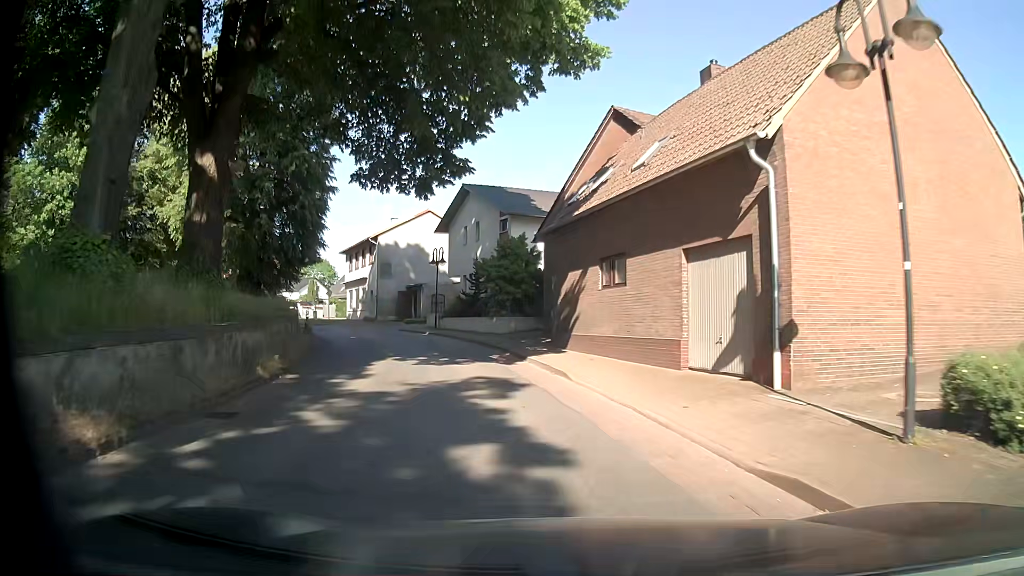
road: secondary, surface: asphalt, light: Day
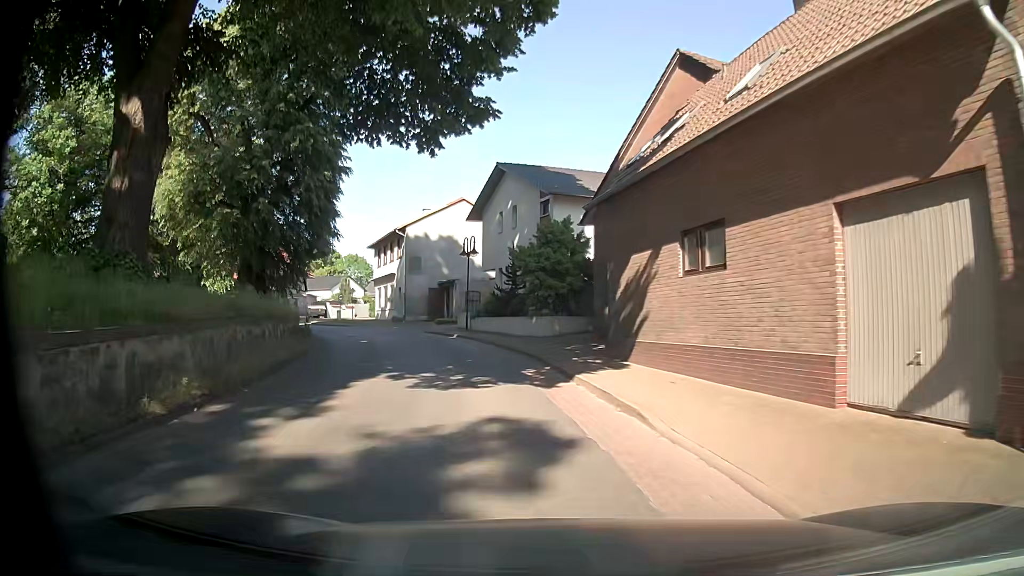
(-0.1, +5.5) m; -2°
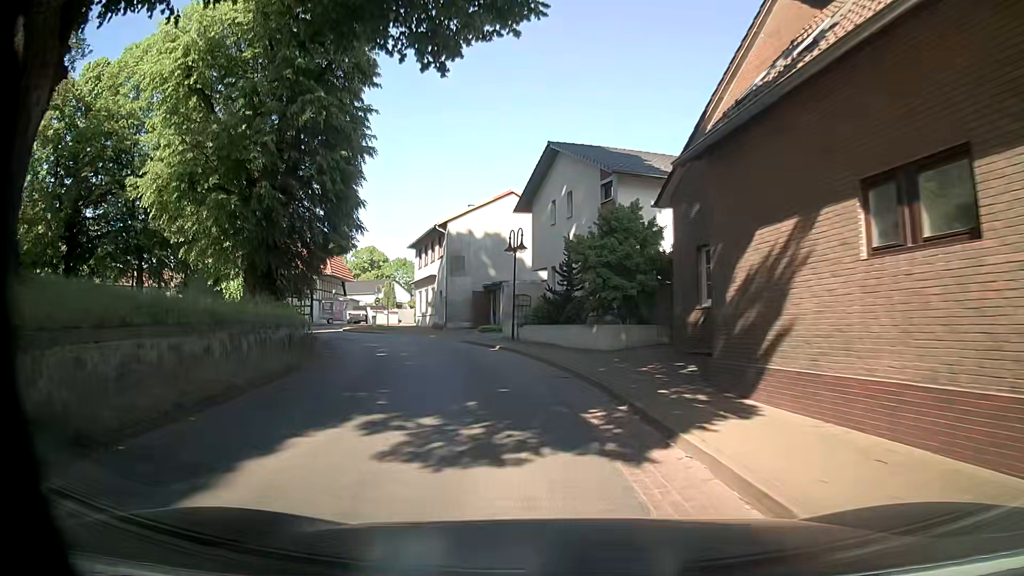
(-0.3, +5.4) m; -4°
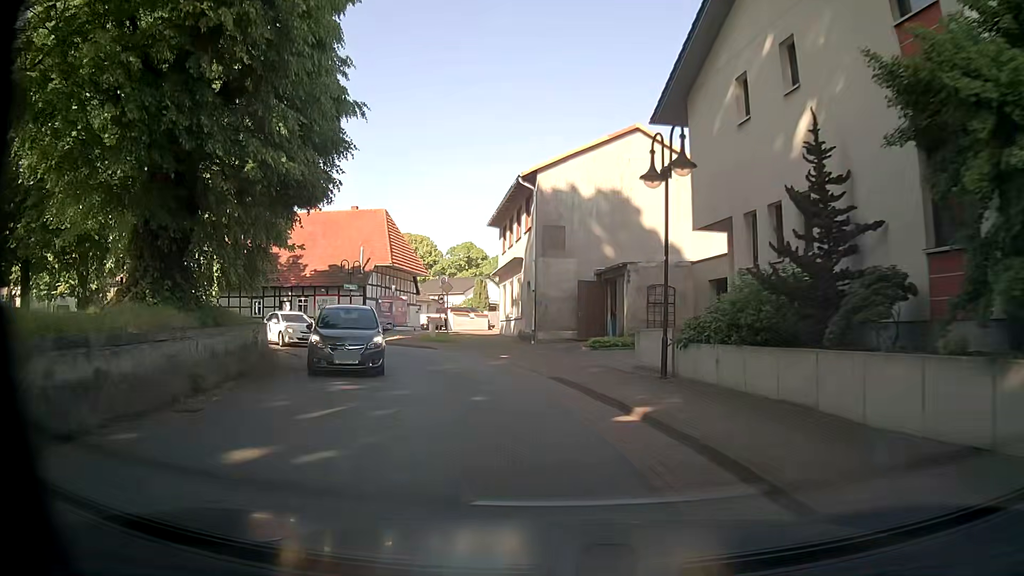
(-1.8, +15.9) m; -10°
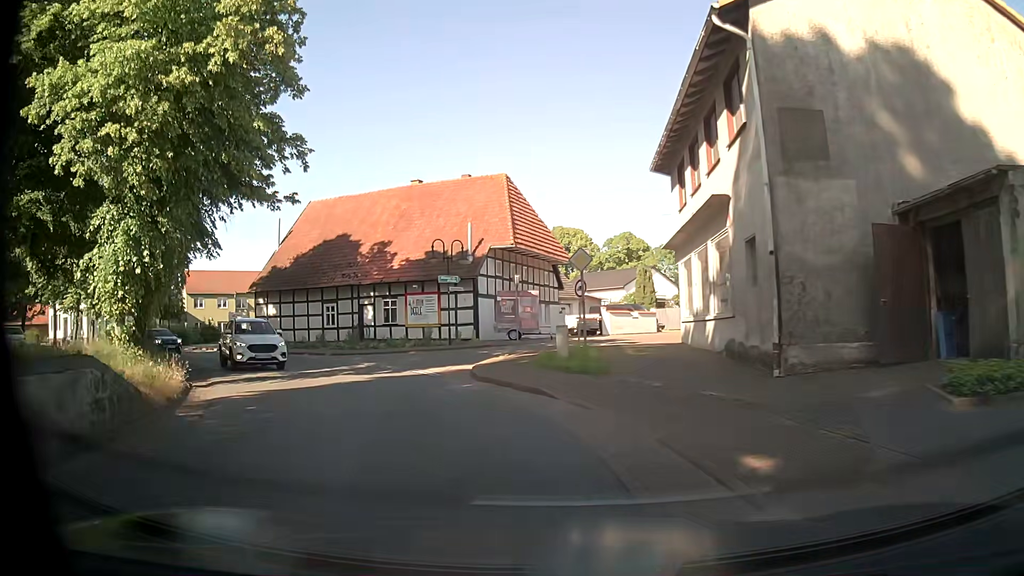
(-1.7, +15.0) m; -14°
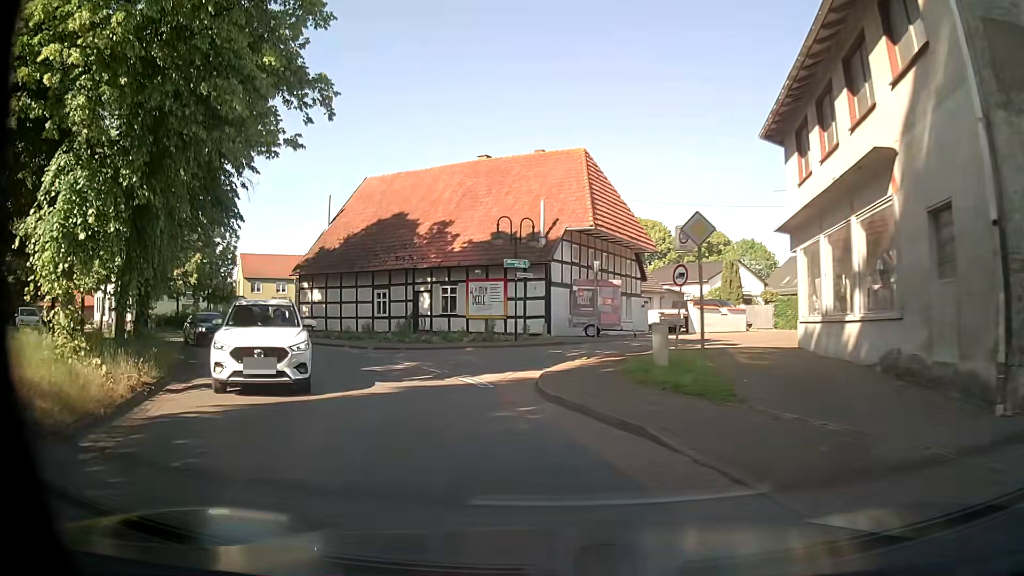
(-0.3, +4.5) m; -7°
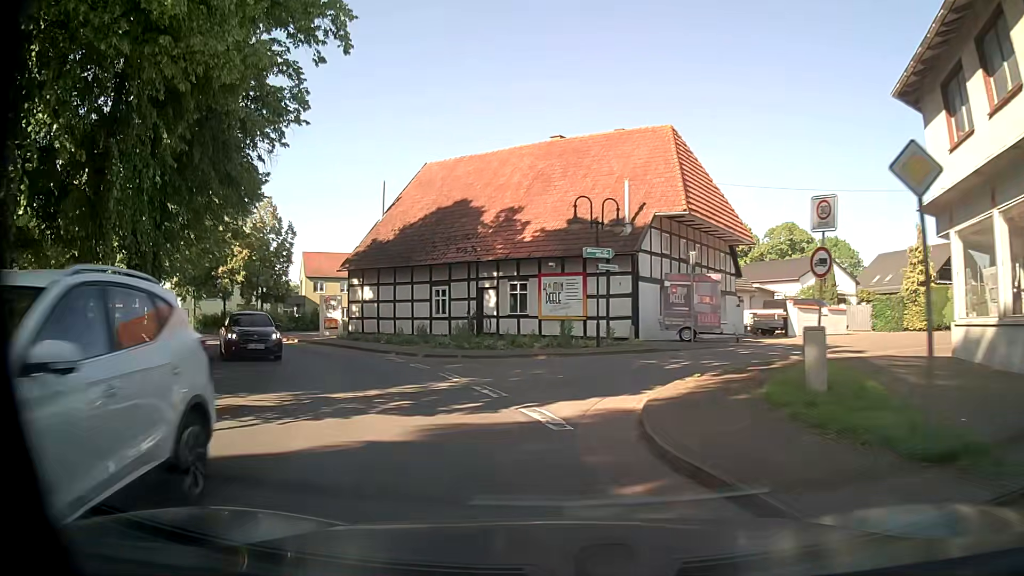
(-0.2, +4.4) m; -7°
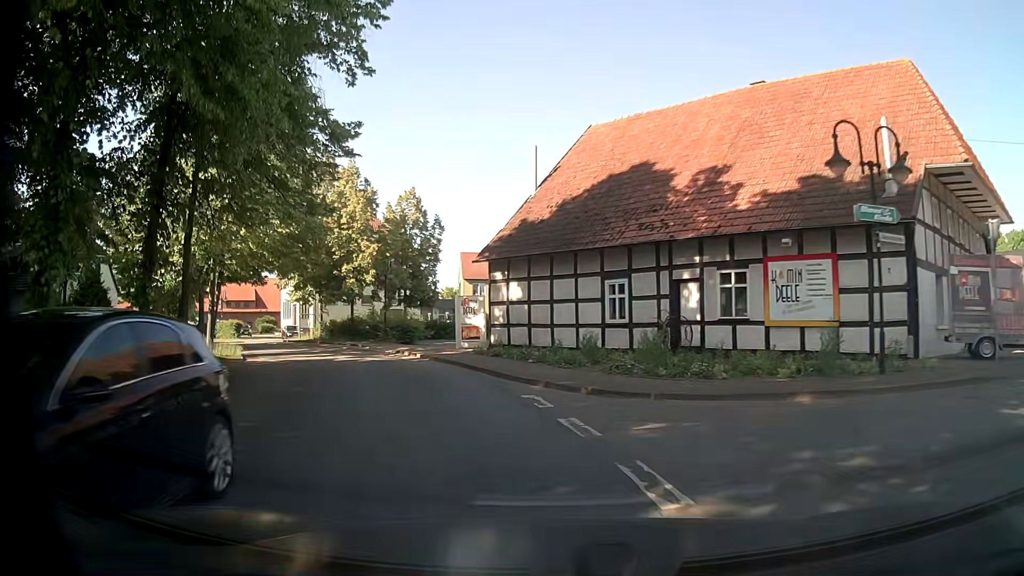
(-1.0, +8.8) m; -12°
(-2, +10) (-5, +19) (-9, +28) (-15, +36) (-22, +44) (-29, +50) (-38, +55) (-48, +58) (-57, +61) (-67, +65) m
